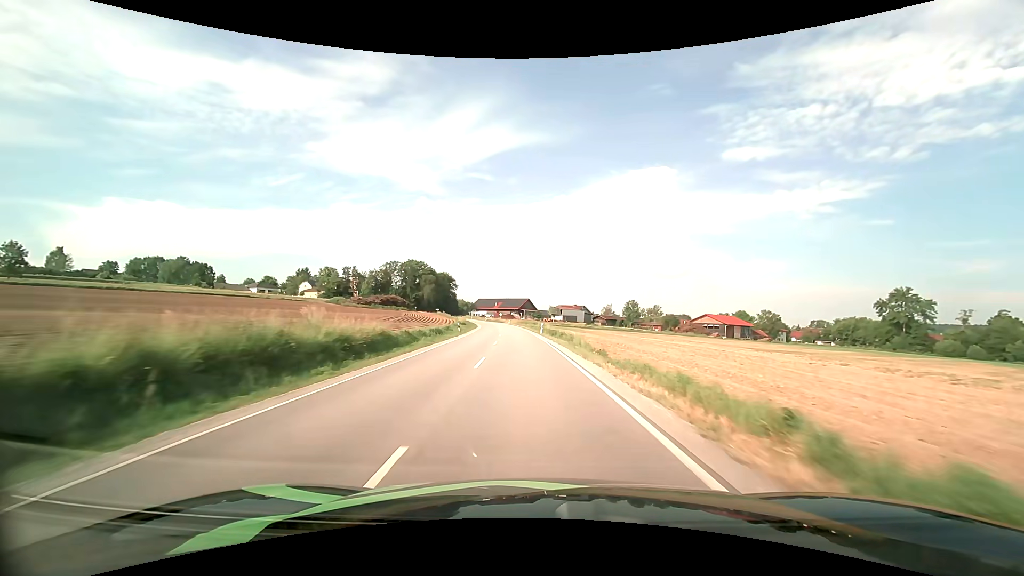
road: secondary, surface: asphalt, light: Day
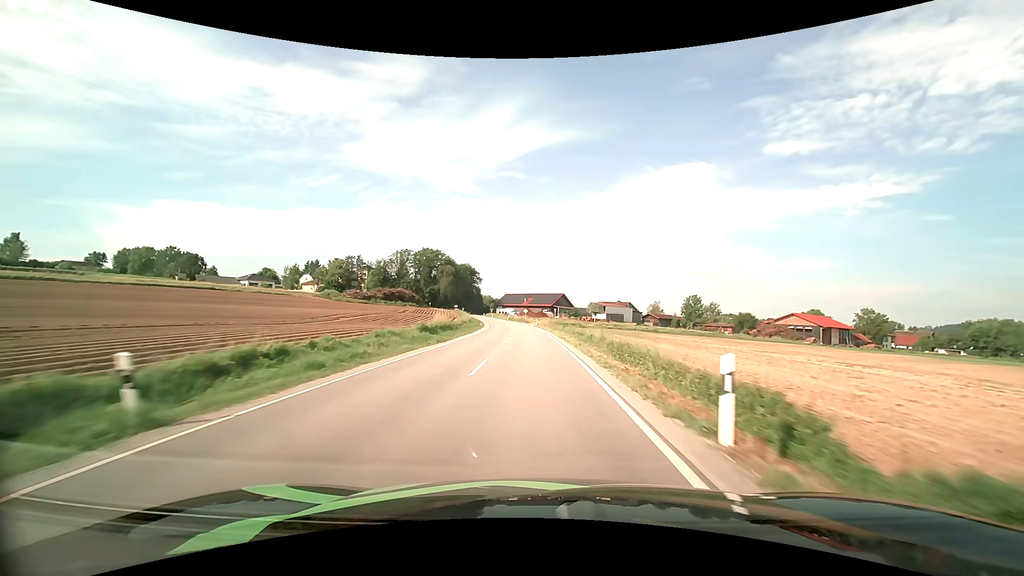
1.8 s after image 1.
(-1.4, +38.3) m; -4°
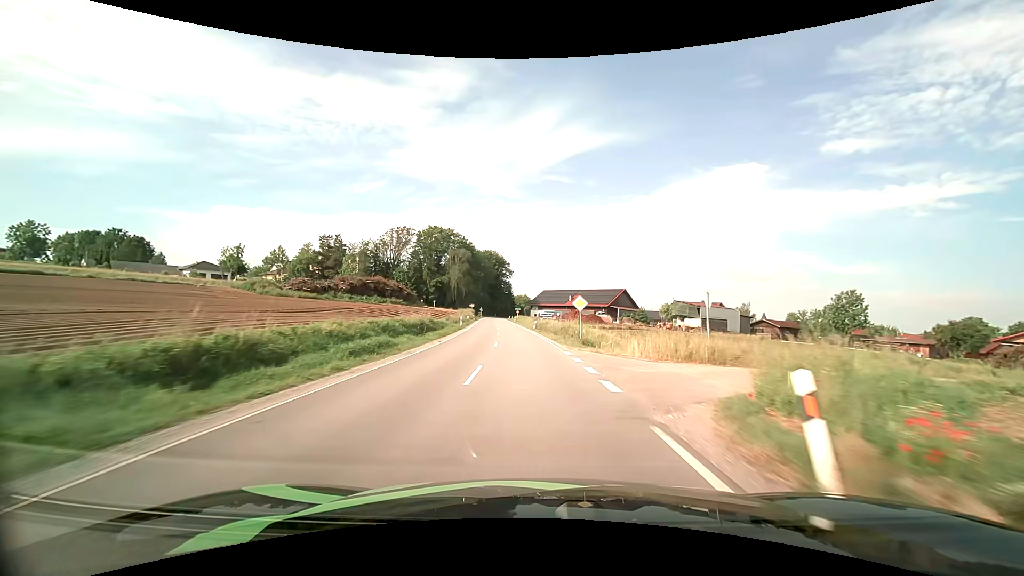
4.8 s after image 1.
(-2.1, +61.5) m; -5°
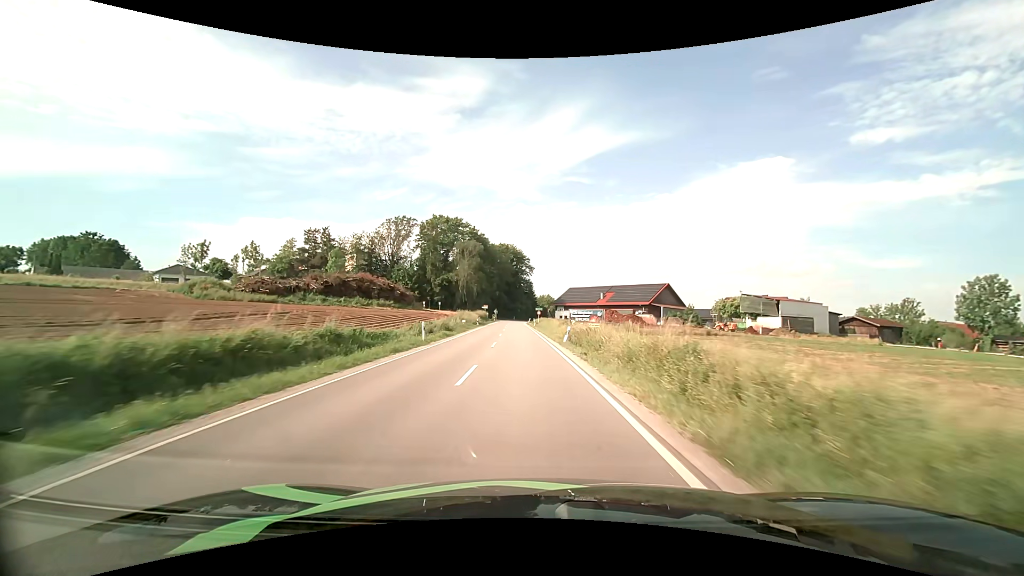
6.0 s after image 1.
(-0.5, +24.2) m; -2°
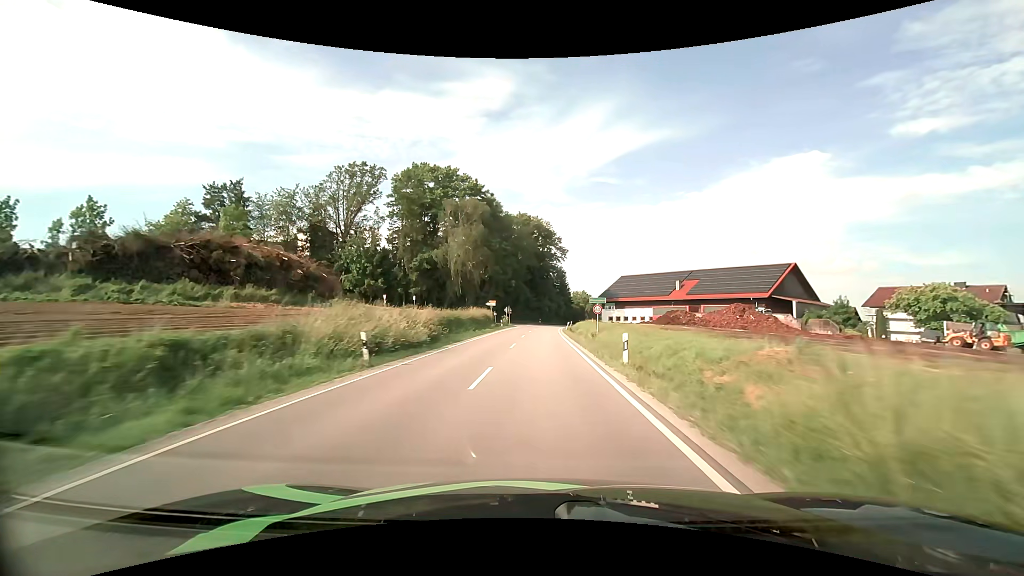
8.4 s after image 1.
(-2.3, +48.7) m; -4°
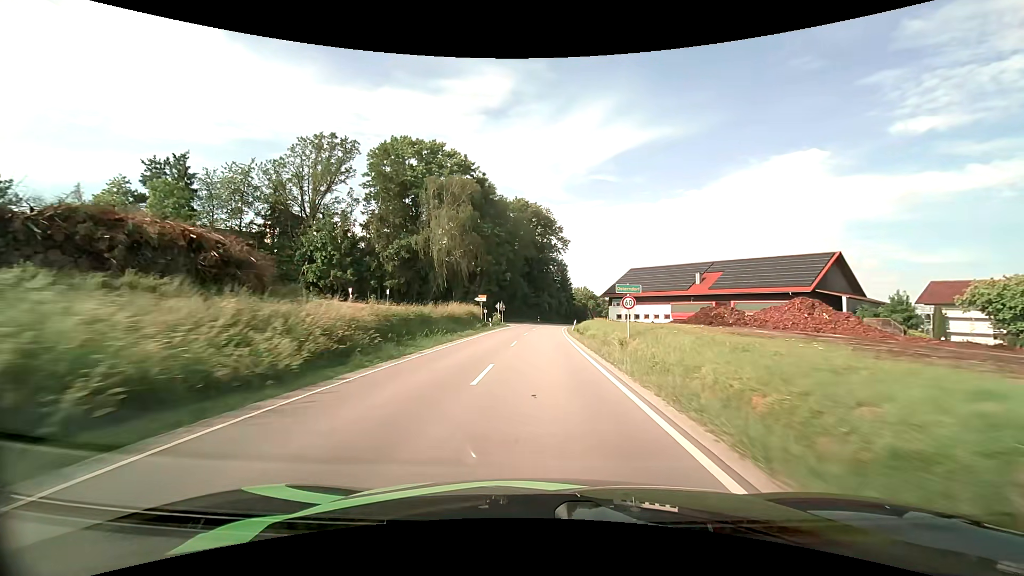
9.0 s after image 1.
(0.0, +11.8) m; 0°
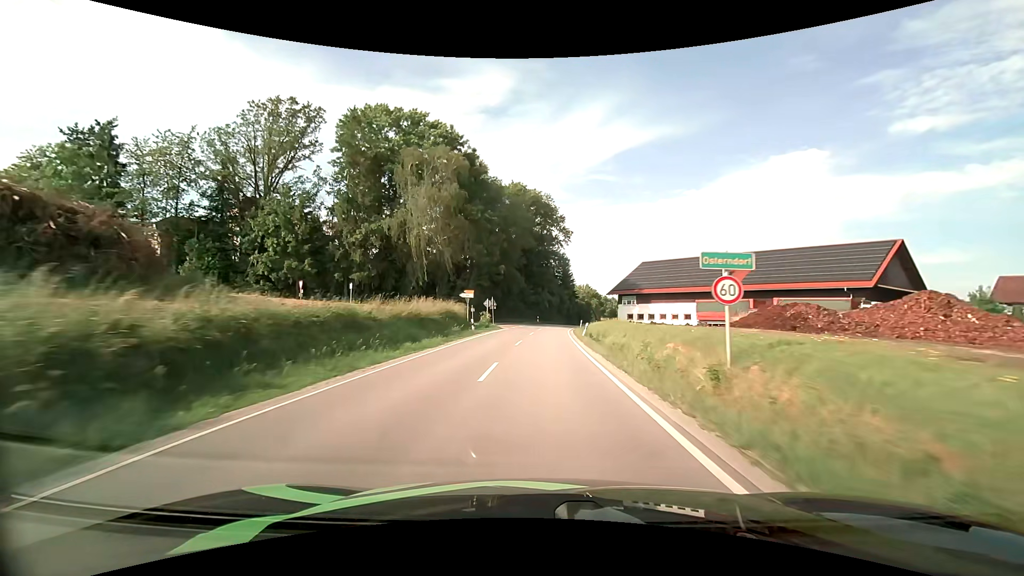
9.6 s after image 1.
(0.0, +11.3) m; 0°
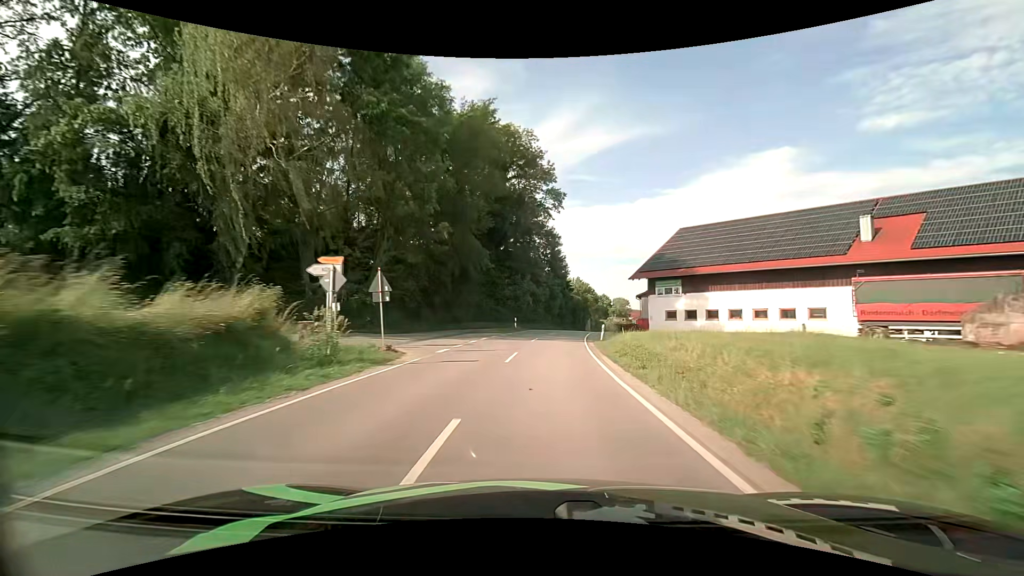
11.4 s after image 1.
(+0.3, +31.3) m; +2°
